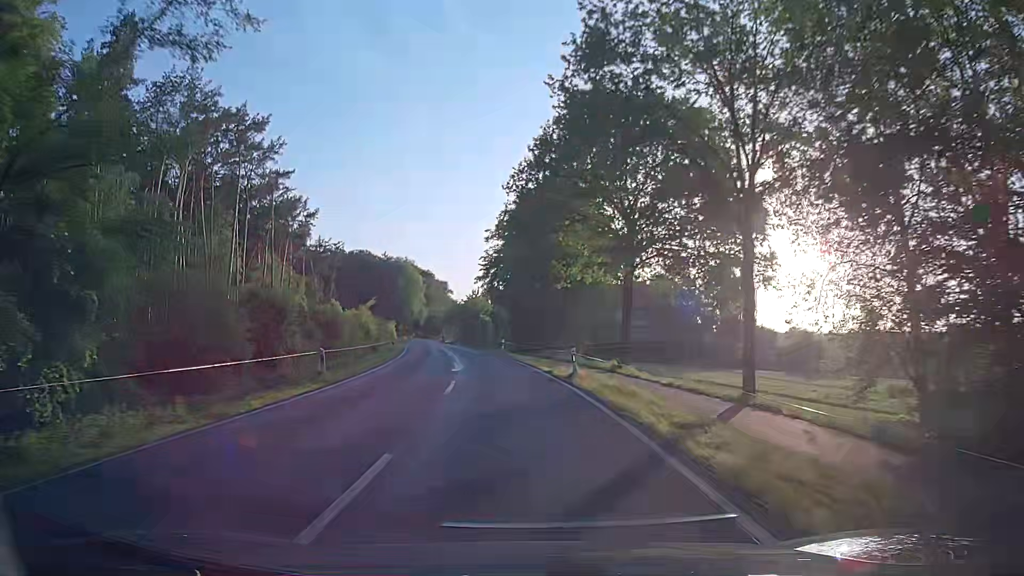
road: secondary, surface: asphalt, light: Day
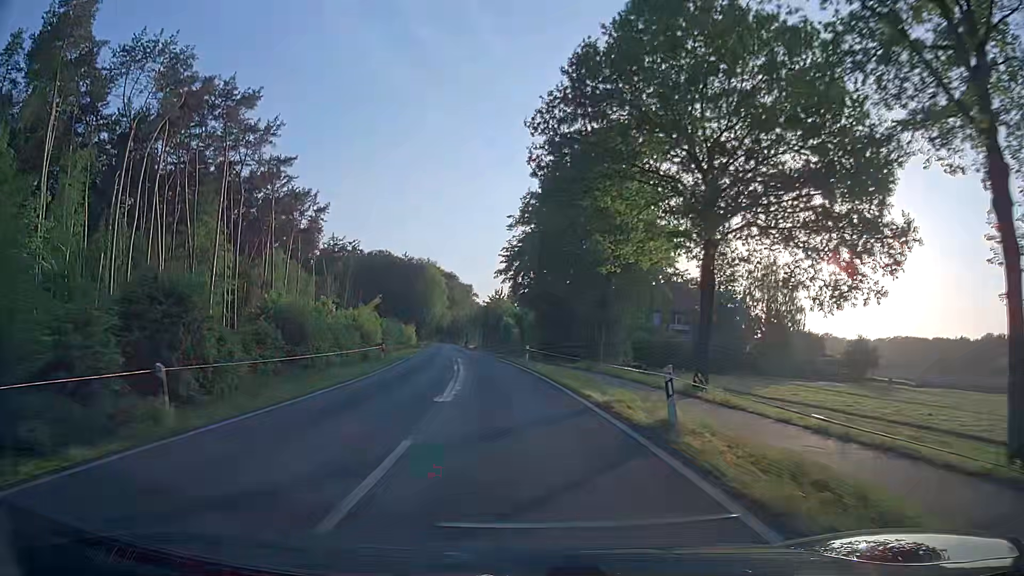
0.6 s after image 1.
(-0.2, +10.9) m; -2°
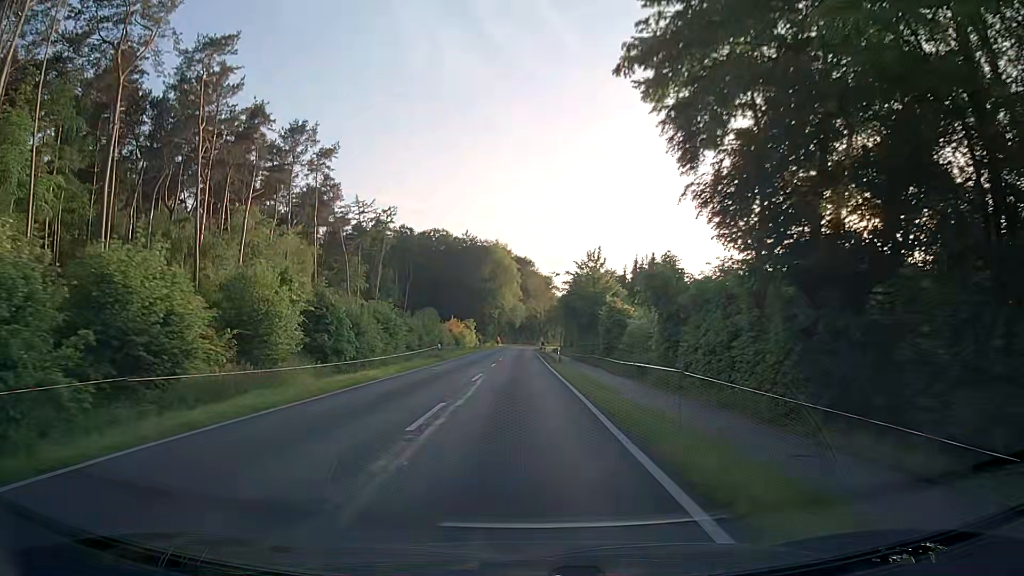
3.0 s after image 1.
(-3.2, +42.6) m; -7°
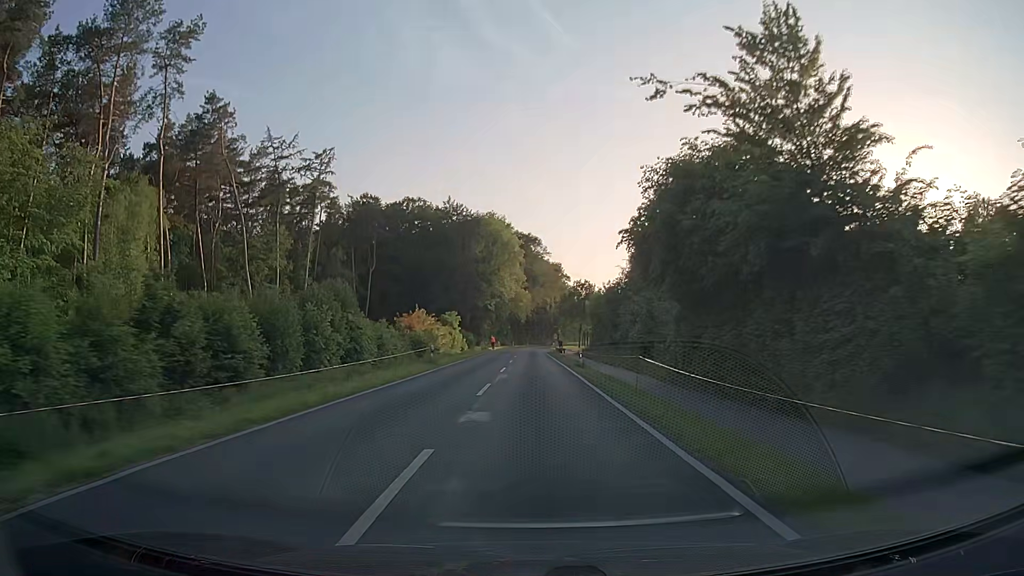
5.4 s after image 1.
(-0.7, +41.9) m; -1°
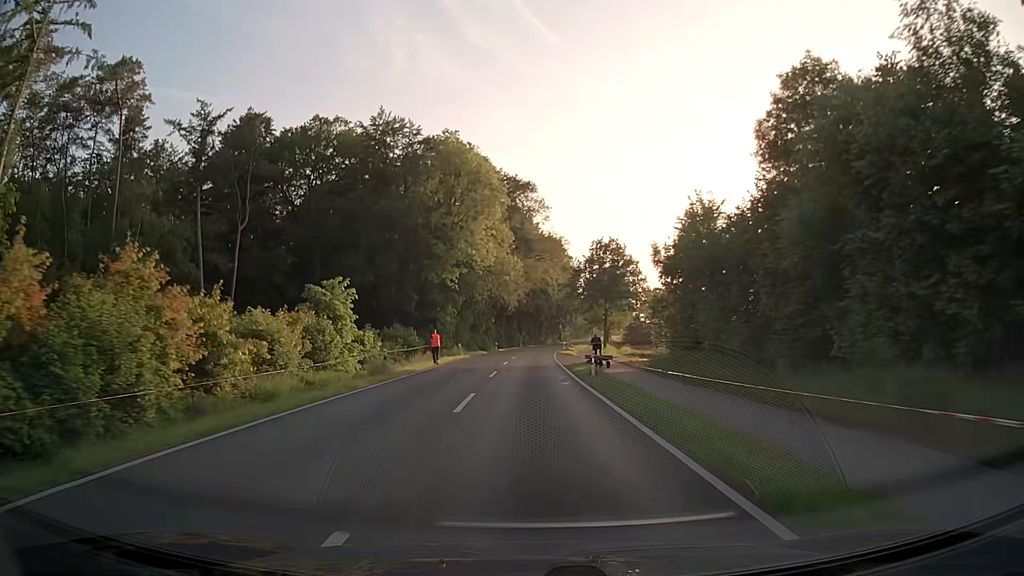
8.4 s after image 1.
(+0.3, +51.5) m; 0°
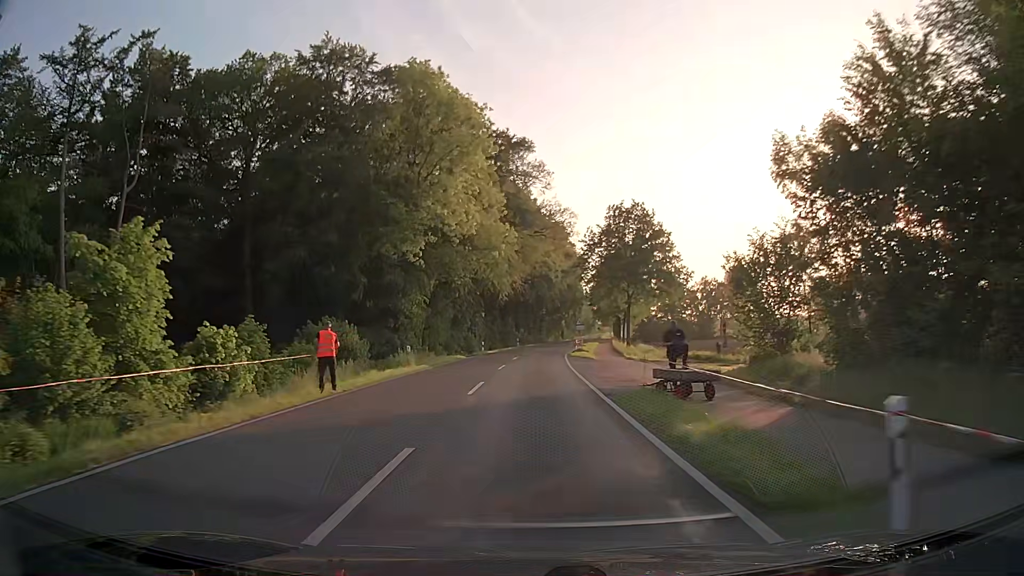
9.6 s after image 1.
(+0.1, +20.4) m; 0°
(0, +10) (0, +20) (0, +30) (0, +40) (+1, +50) (+2, +60) (+3, +70) (+4, +80) (+5, +90) (+6, +100) m
